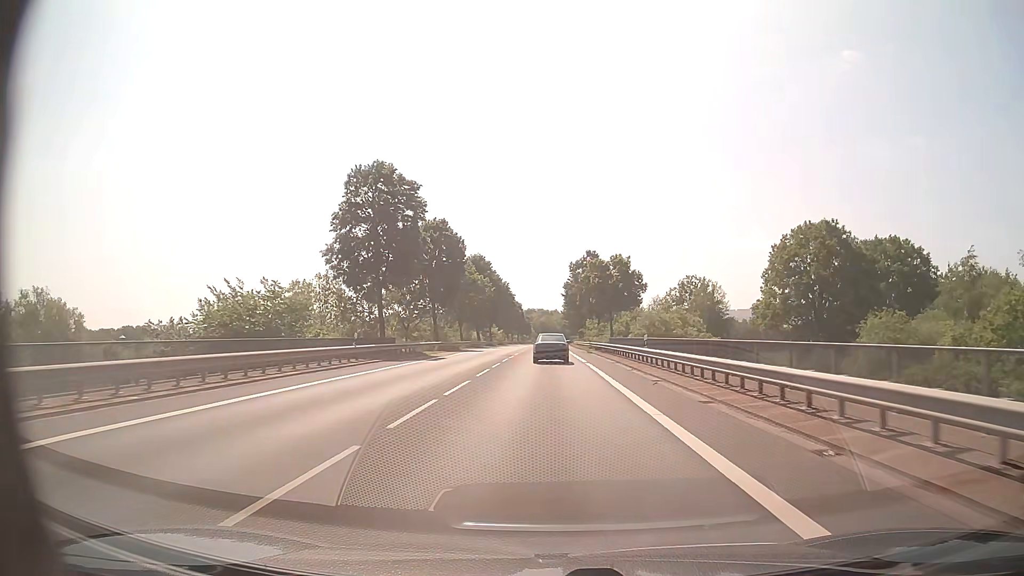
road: primary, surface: asphalt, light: Day
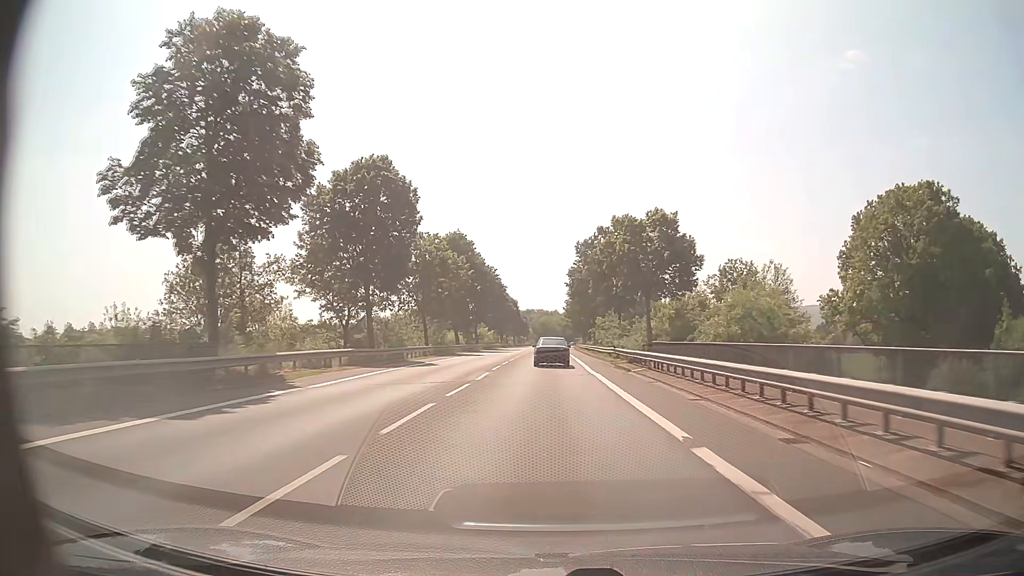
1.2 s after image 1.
(0.0, +24.2) m; 0°
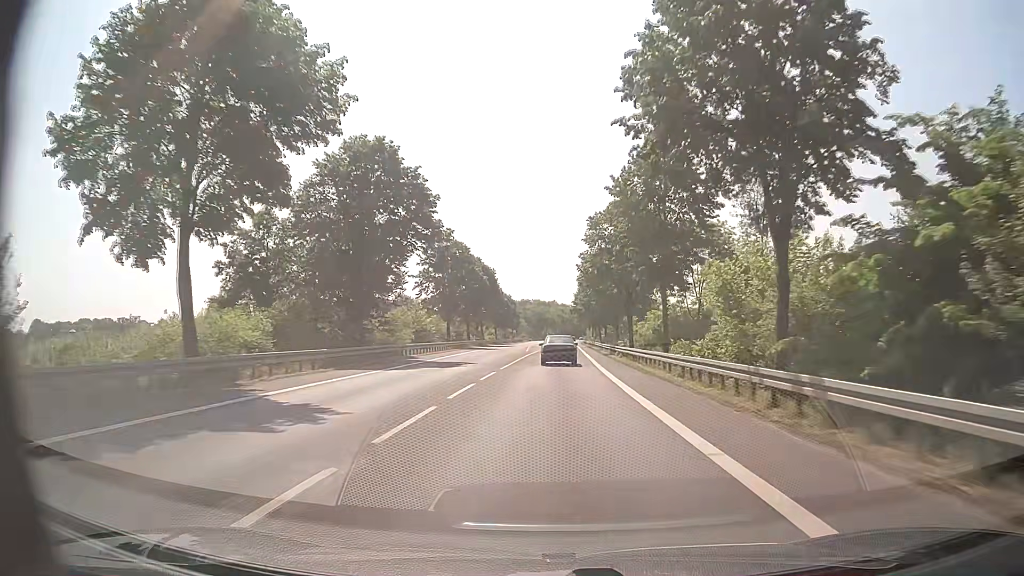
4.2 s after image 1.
(0.0, +61.2) m; 0°
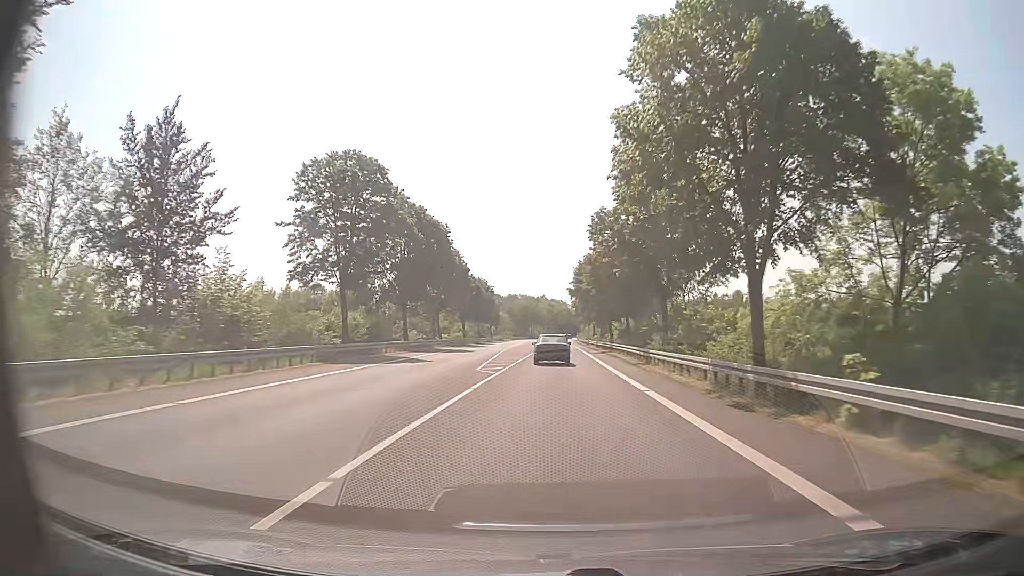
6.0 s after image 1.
(+0.3, +37.0) m; +1°
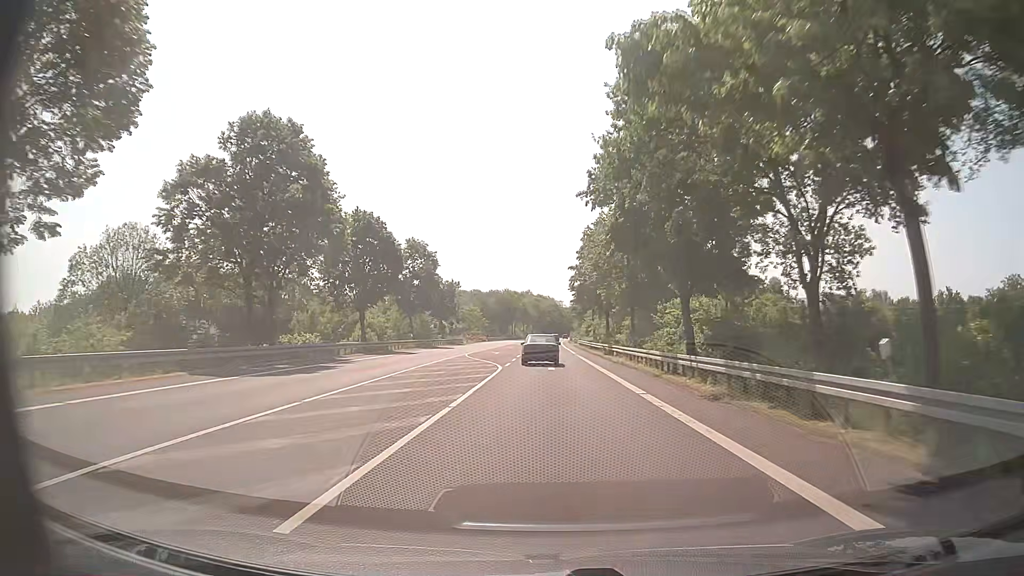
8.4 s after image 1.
(+0.6, +49.1) m; +2°
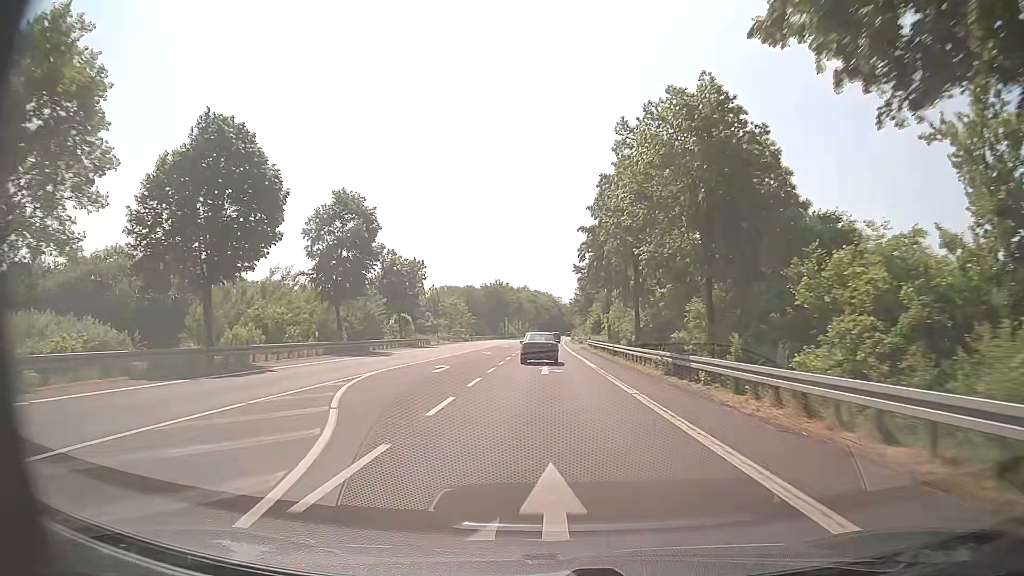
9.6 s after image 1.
(-0.1, +24.4) m; 0°
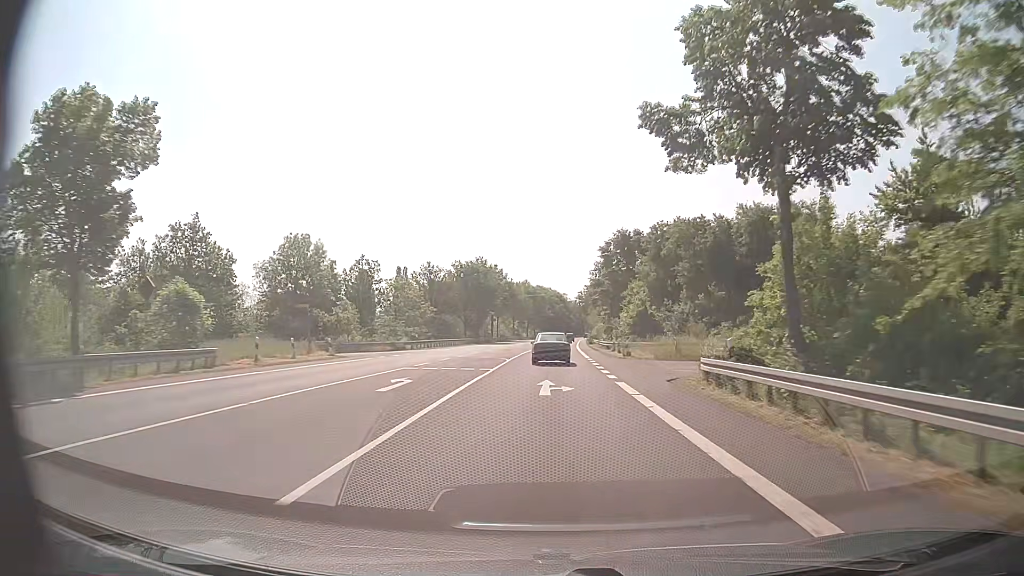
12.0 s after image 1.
(-0.4, +48.1) m; 0°
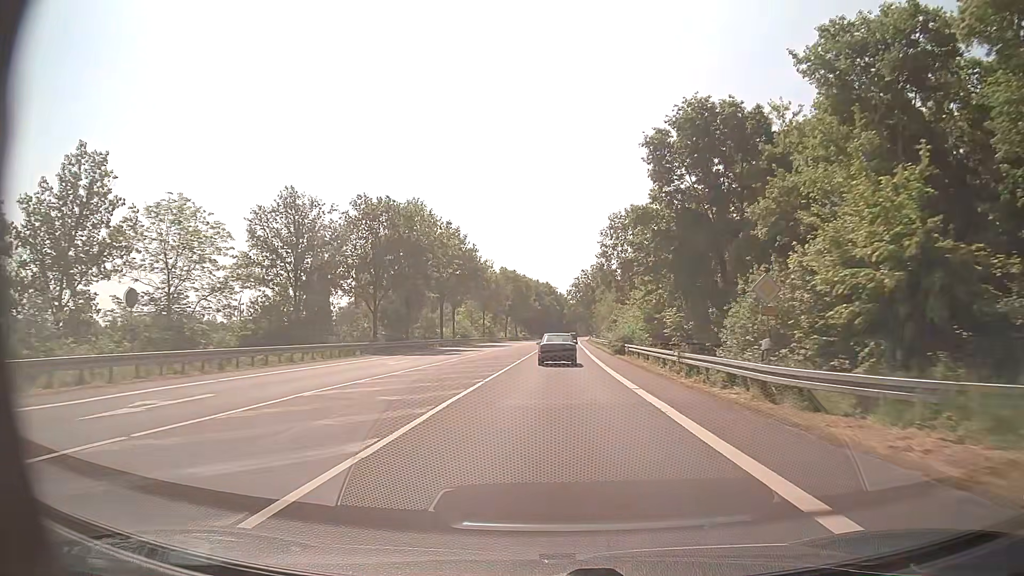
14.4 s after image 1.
(+0.1, +47.1) m; +1°
(0, +10) (0, +20) (0, +30) (0, +40) (+1, +50) (+1, +60) (+1, +70) (+2, +80) (+2, +90) (+3, +100) m
